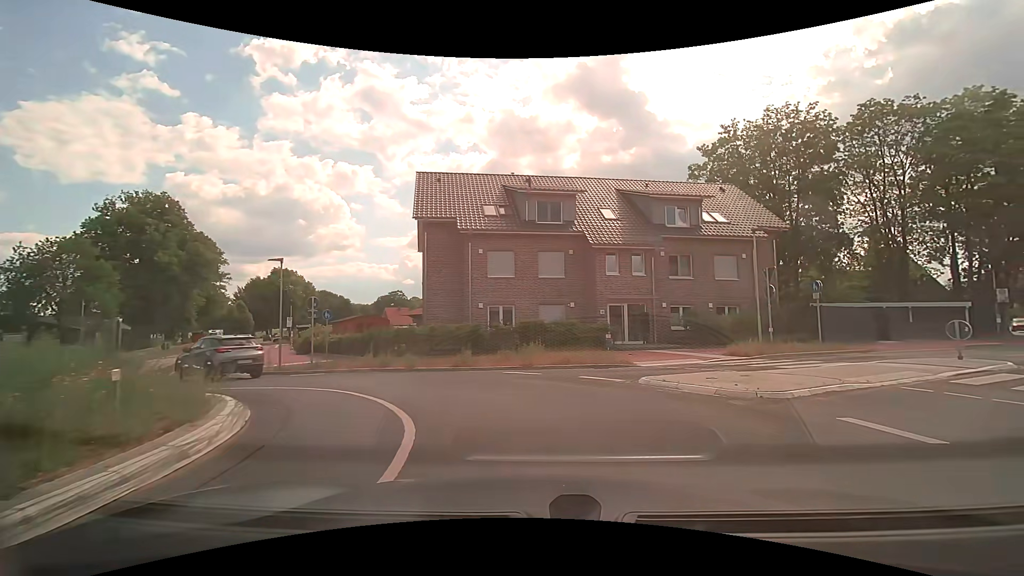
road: secondary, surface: asphalt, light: Day
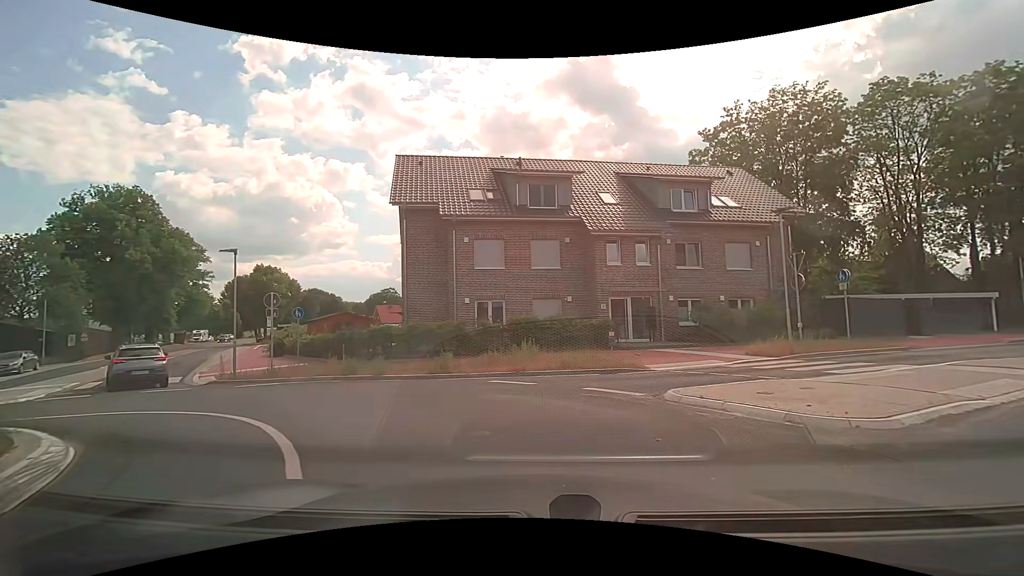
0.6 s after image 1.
(0.0, +3.0) m; +1°
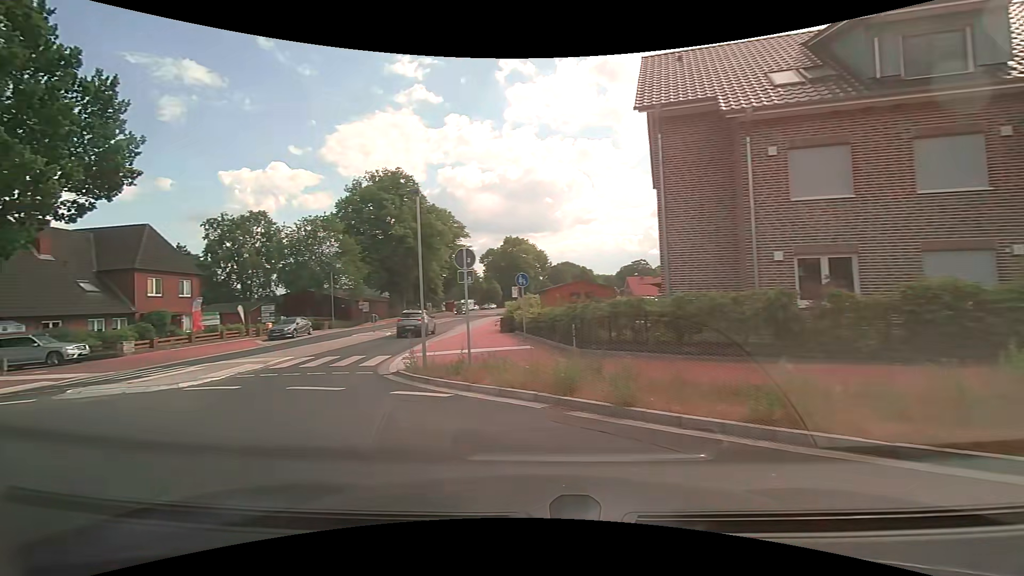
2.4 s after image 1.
(-1.5, +8.7) m; -28°
(-4, +9) (-8, +18) (-9, +28) (-9, +38) (-10, +48) (-10, +58) (-11, +68) (-11, +78) (-11, +88) (-11, +98) m
